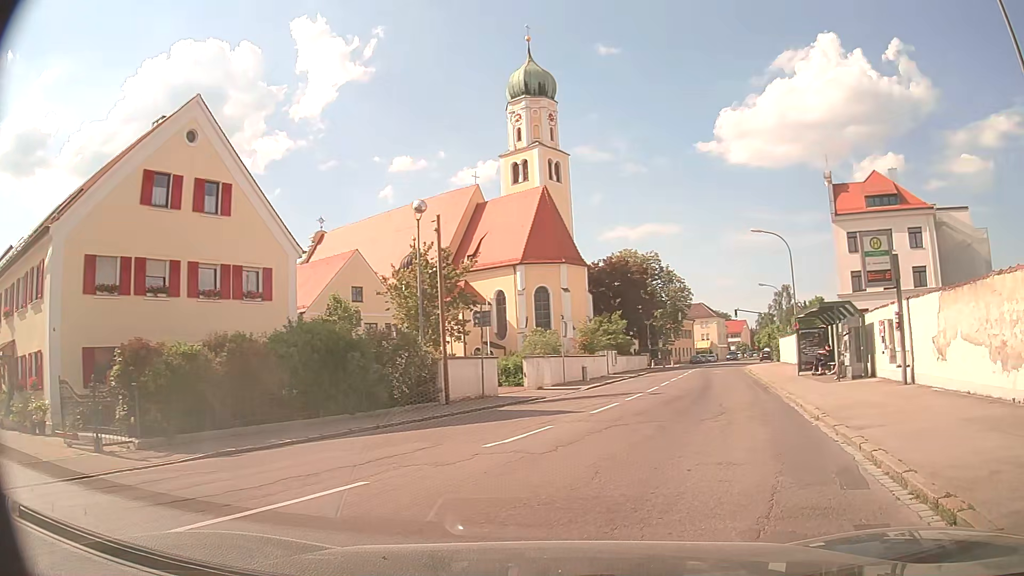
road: tertiary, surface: asphalt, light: Day
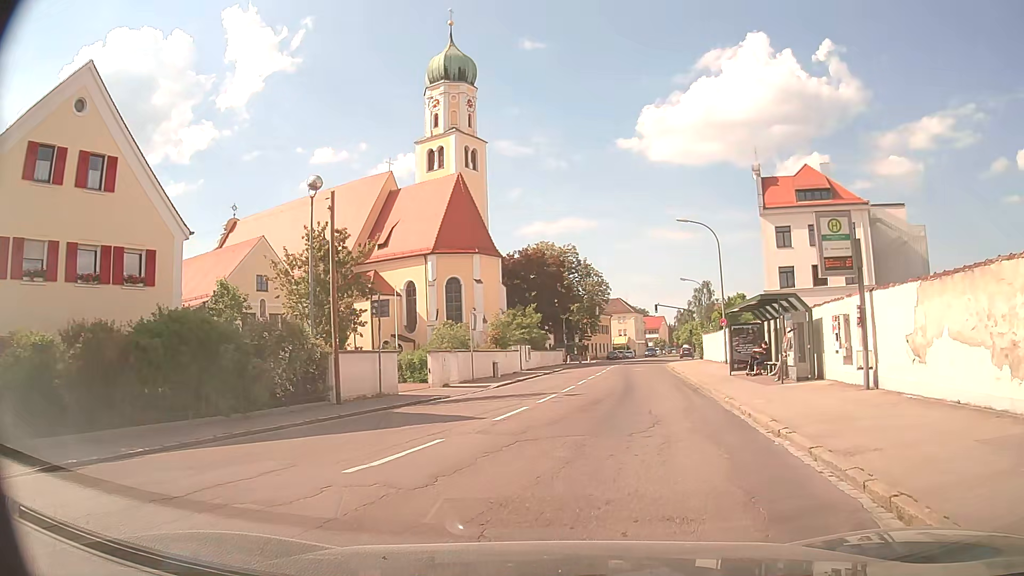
(+0.2, +2.8) m; +6°
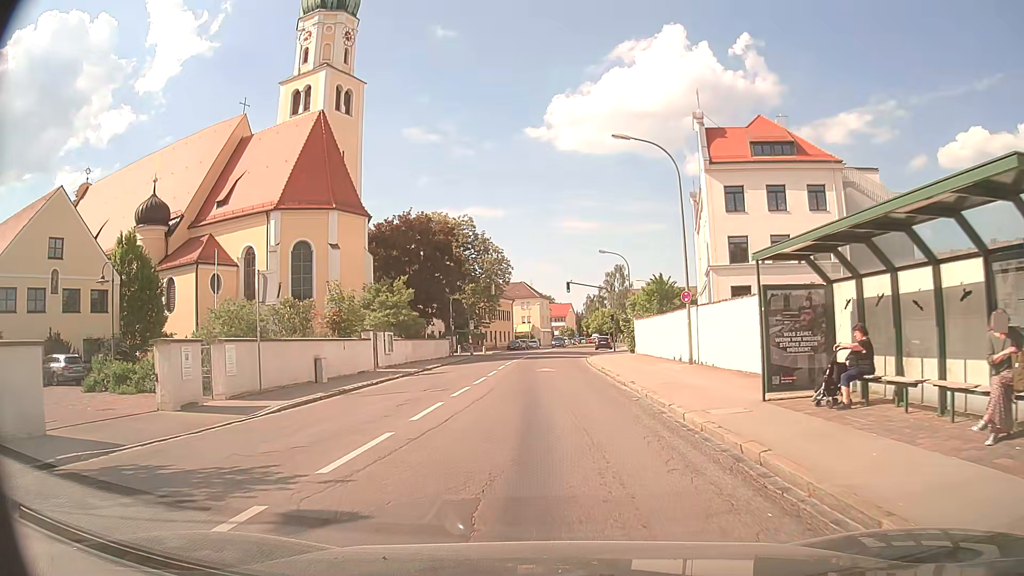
(+1.7, +15.4) m; +9°
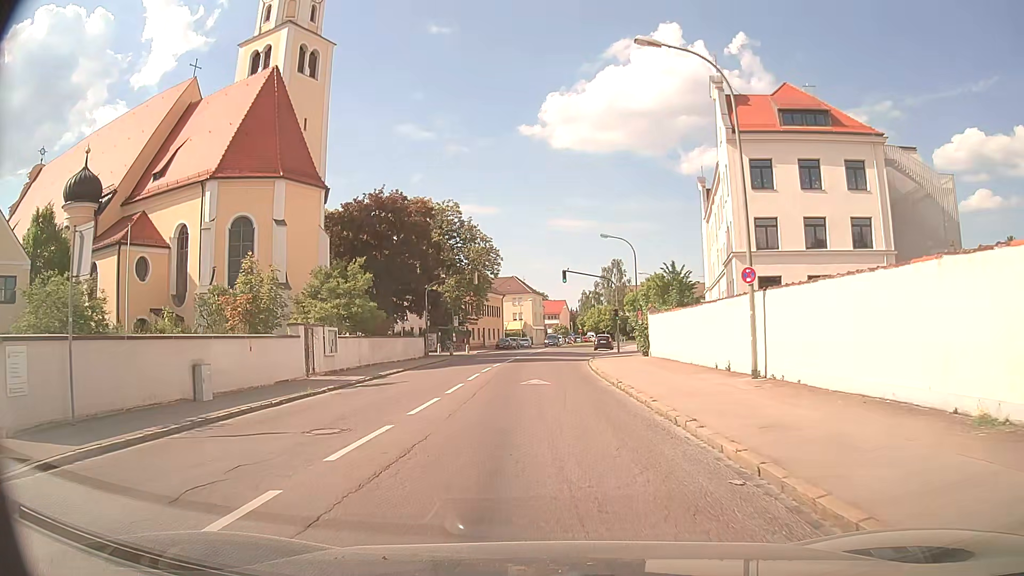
(0.0, +8.6) m; 0°
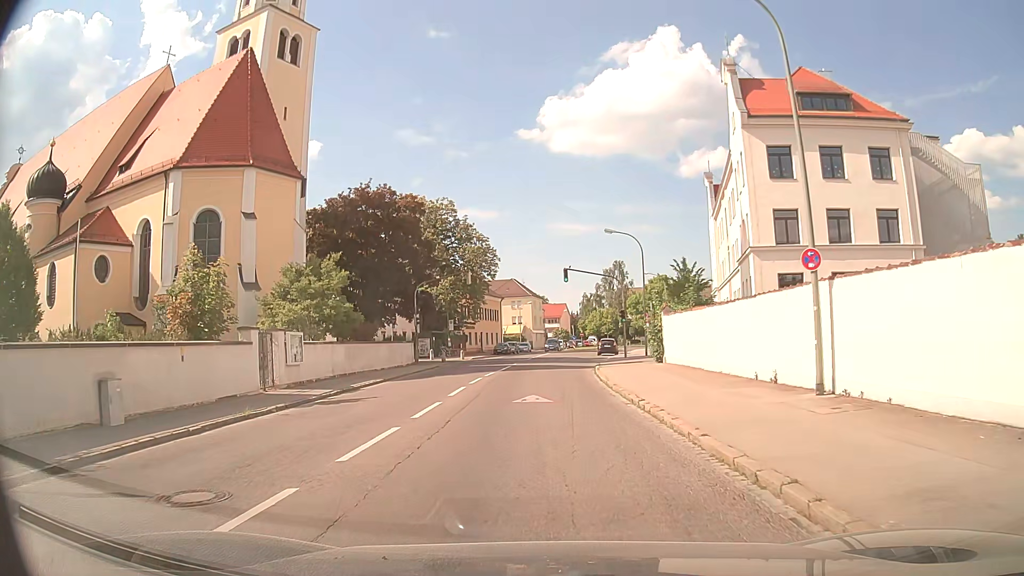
(0.0, +4.1) m; 0°
